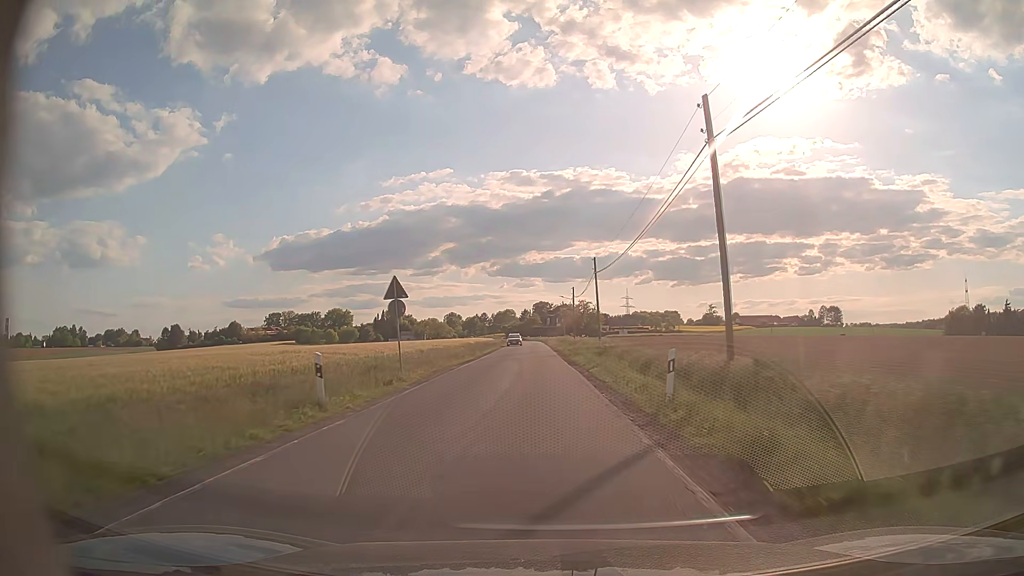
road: tertiary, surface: asphalt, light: Day
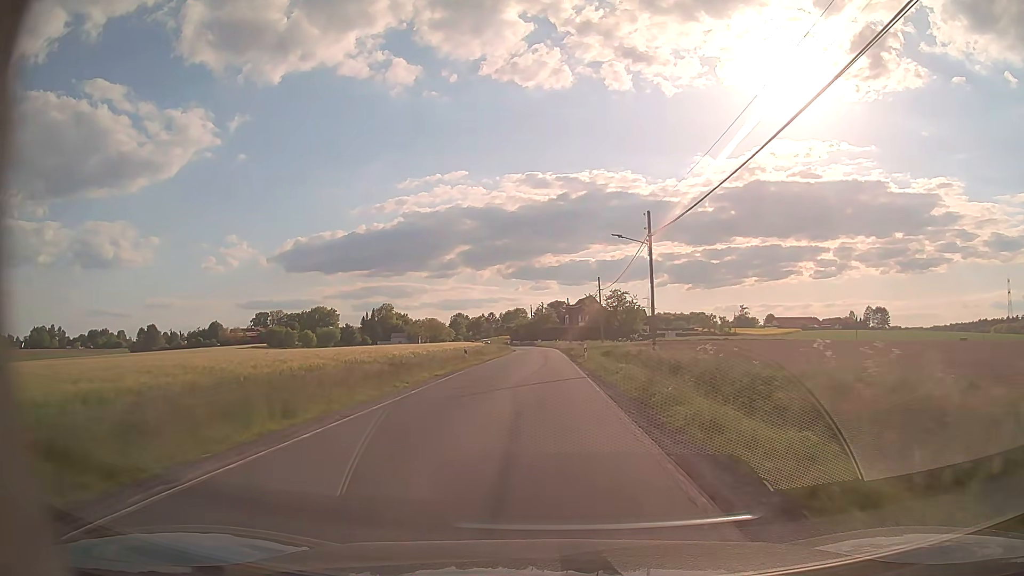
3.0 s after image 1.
(-1.1, +55.9) m; -1°
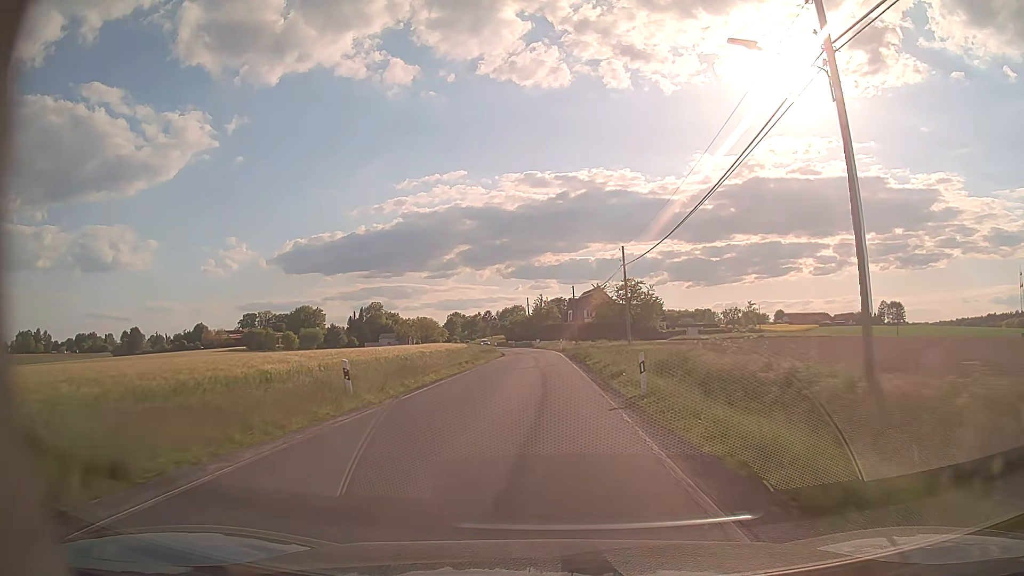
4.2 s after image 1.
(0.0, +22.6) m; 0°
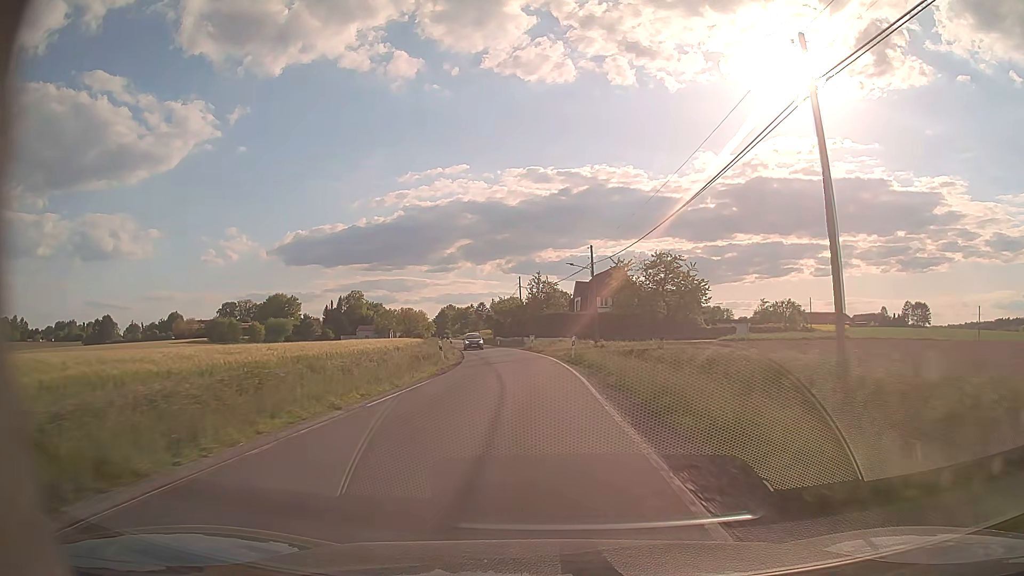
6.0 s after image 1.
(0.0, +33.9) m; 0°
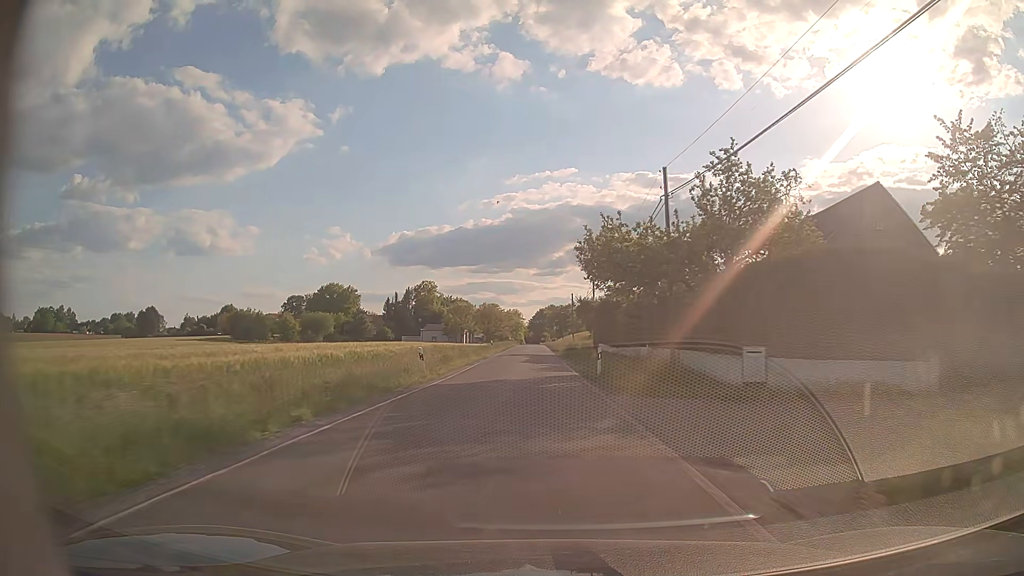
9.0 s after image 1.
(-3.3, +56.9) m; -9°
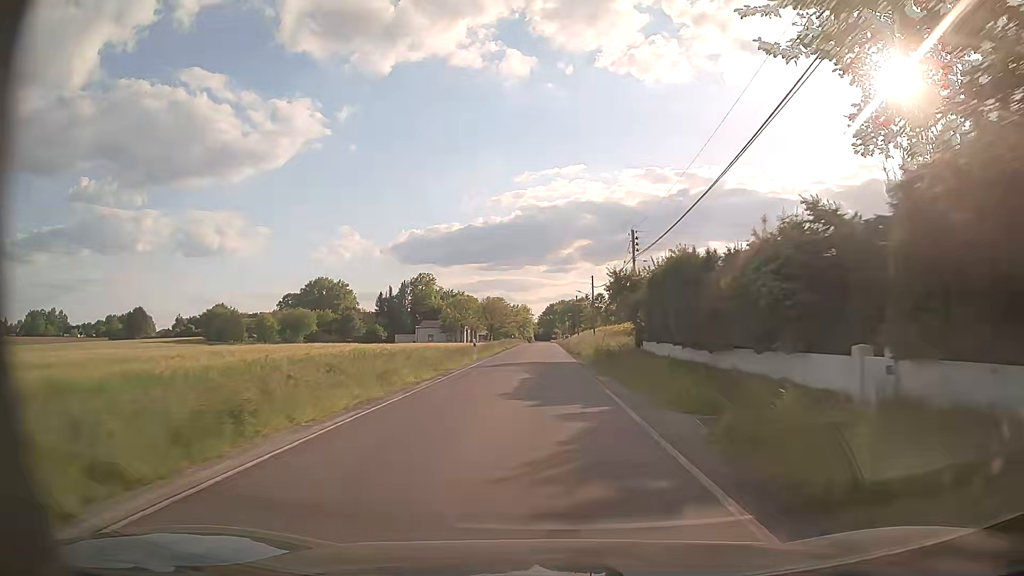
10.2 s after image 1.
(-0.2, +23.3) m; -1°
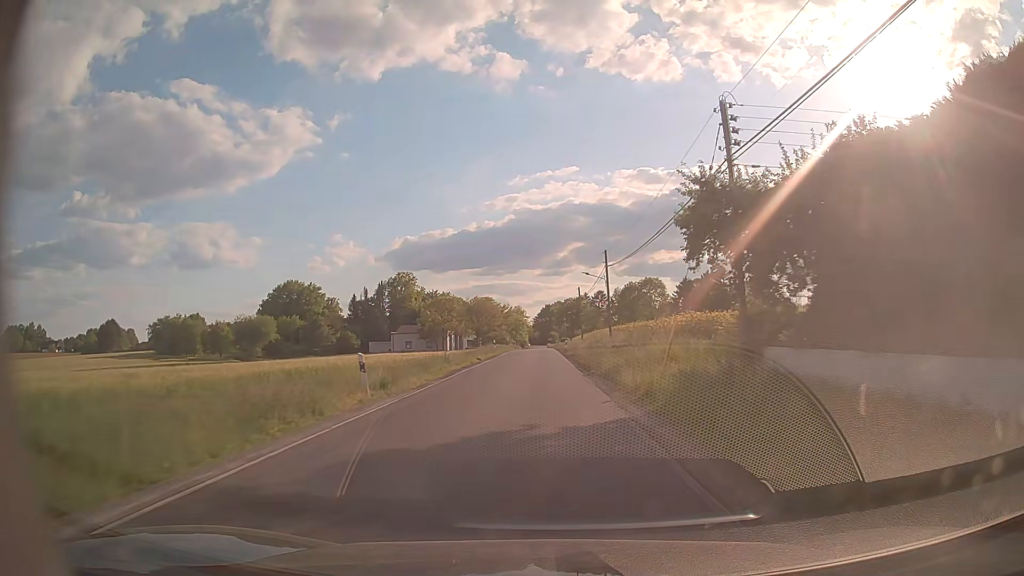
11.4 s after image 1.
(+0.2, +23.6) m; +1°
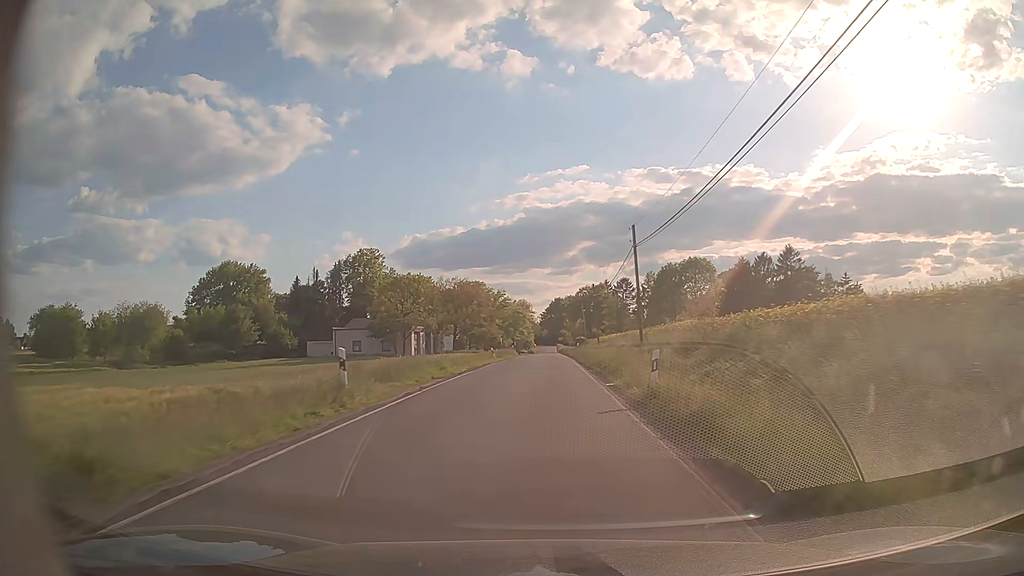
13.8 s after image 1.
(-0.4, +47.7) m; -1°
(0, +10) (0, +20) (0, +30) (0, +40) (0, +50) (0, +60) (0, +70) (0, +80) (0, +90) (0, +100) m
